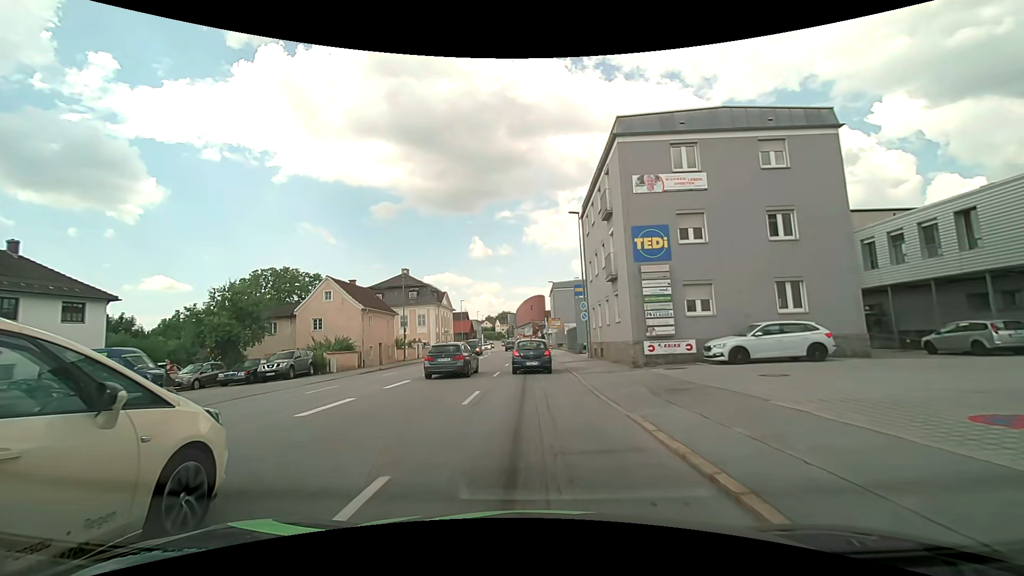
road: tertiary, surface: asphalt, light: Day
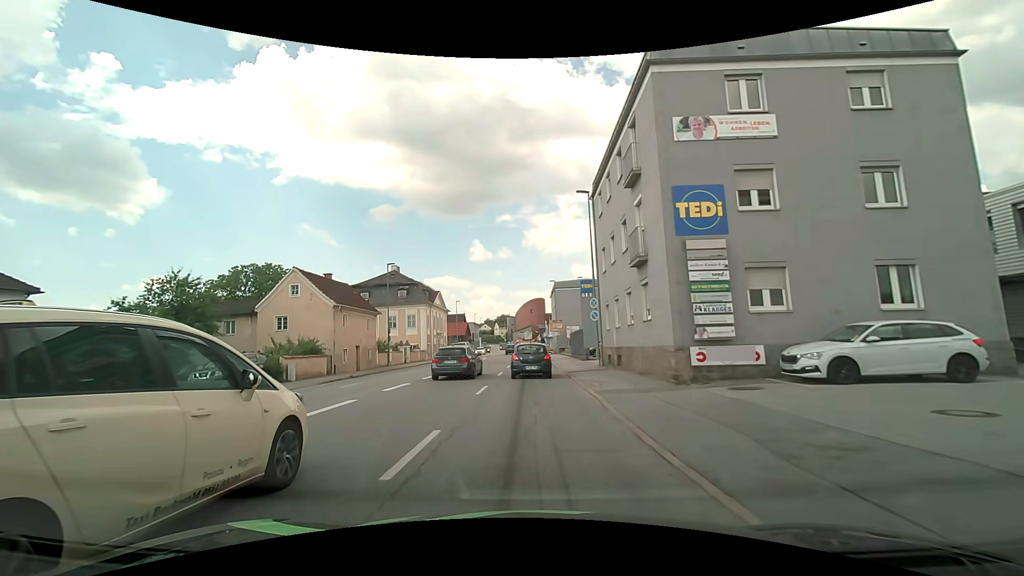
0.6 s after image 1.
(-0.1, +5.9) m; -1°
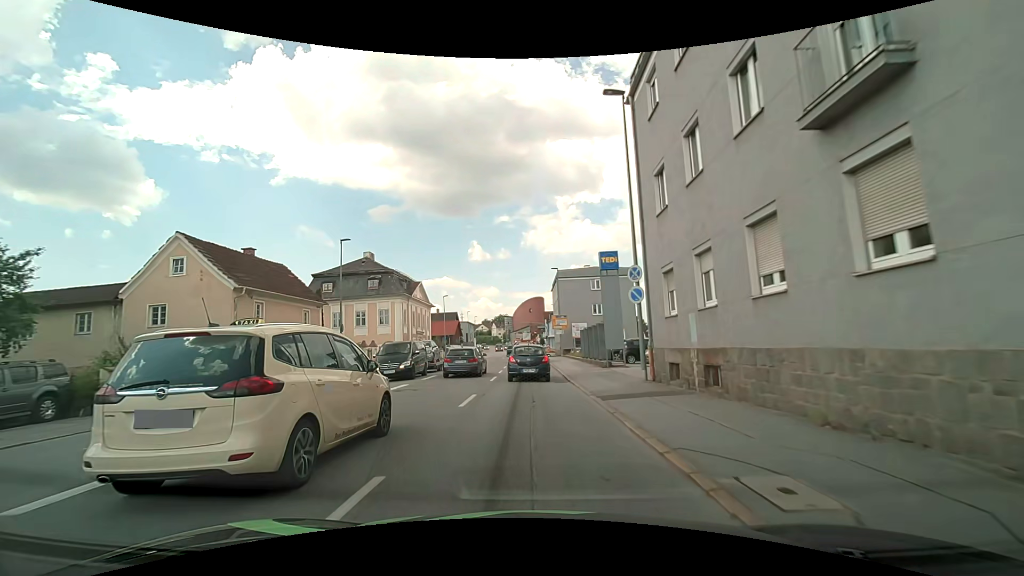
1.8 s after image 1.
(0.0, +11.8) m; 0°
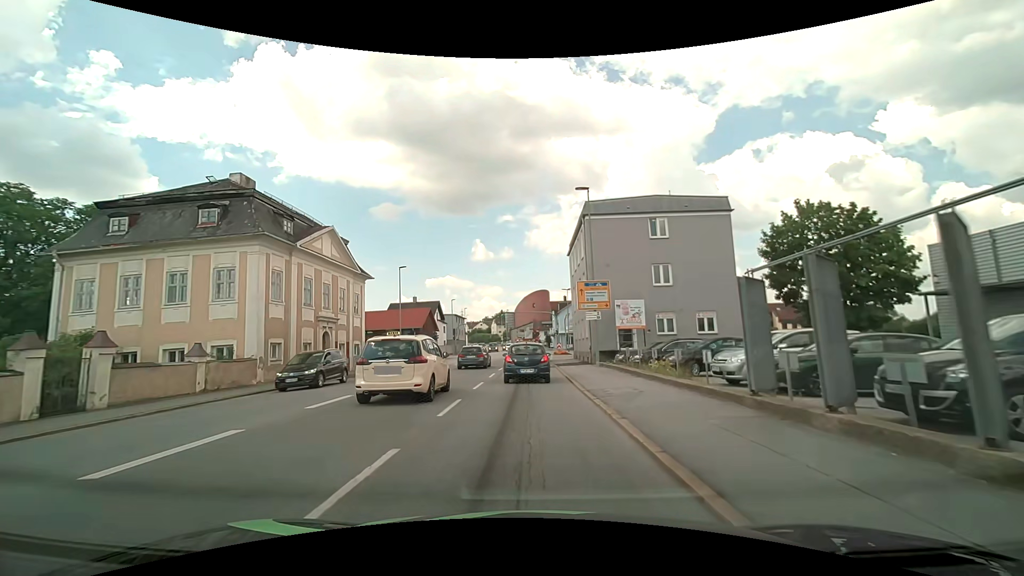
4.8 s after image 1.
(+0.2, +29.0) m; 0°
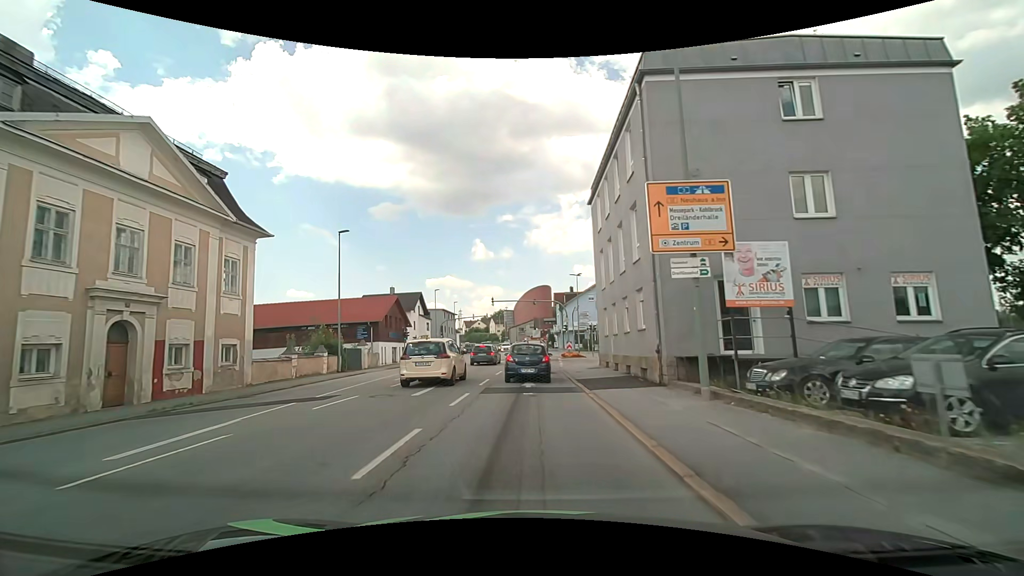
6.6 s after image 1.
(0.0, +16.8) m; 0°
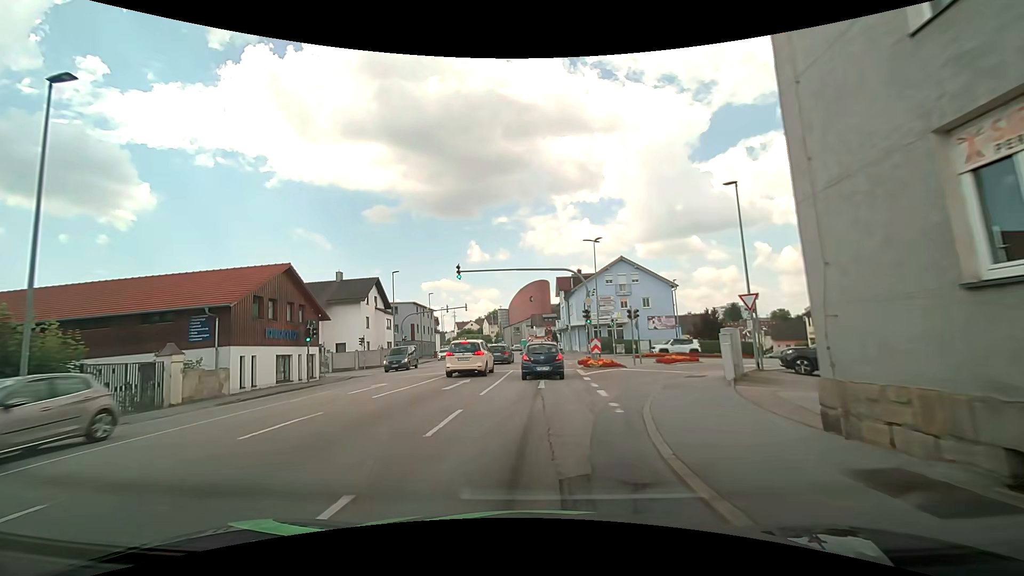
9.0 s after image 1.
(0.0, +21.7) m; 0°
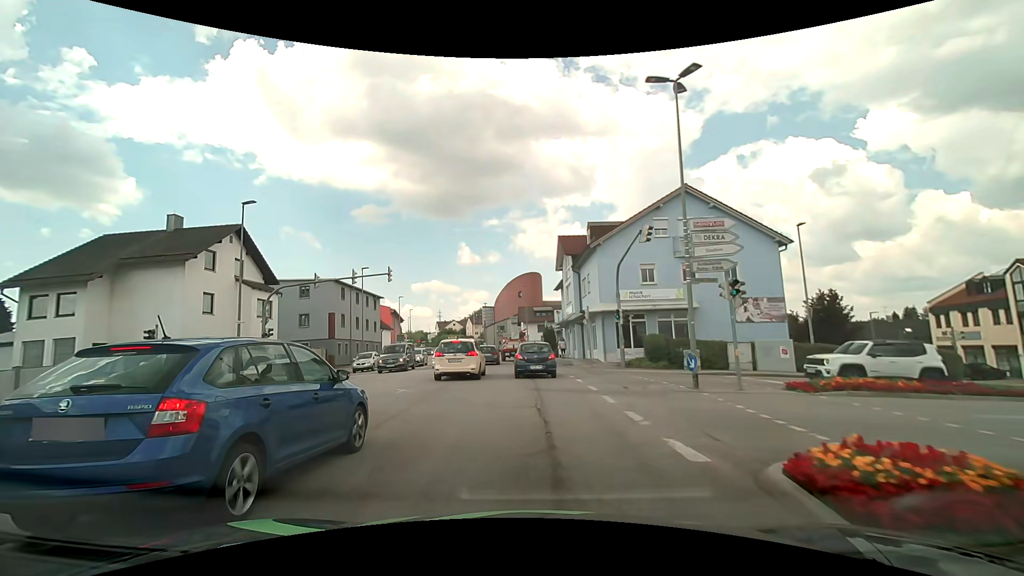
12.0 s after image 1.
(+0.5, +27.4) m; +2°
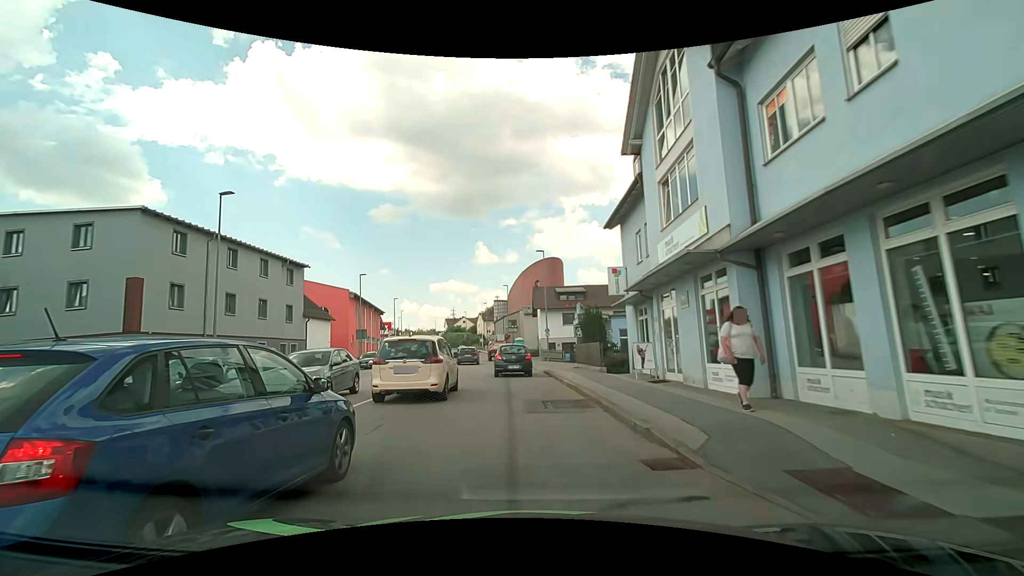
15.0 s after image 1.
(-0.5, +26.9) m; -3°
(0, +10) (-1, +20) (-1, +30) (-2, +40) (-3, +50) (-4, +60) (-6, +70) (-7, +80) (-9, +89) (-11, +99) m
